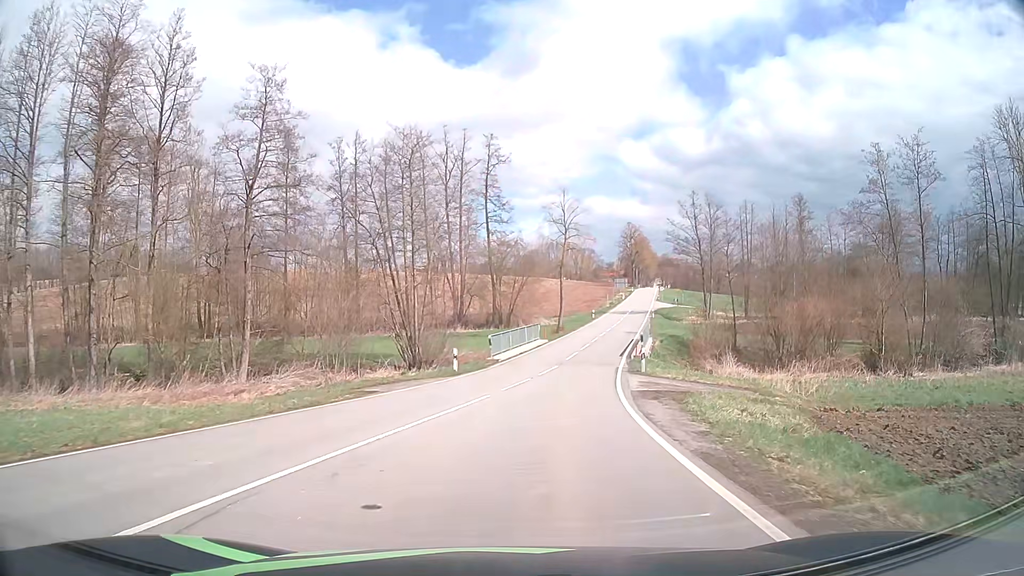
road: tertiary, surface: asphalt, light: Day
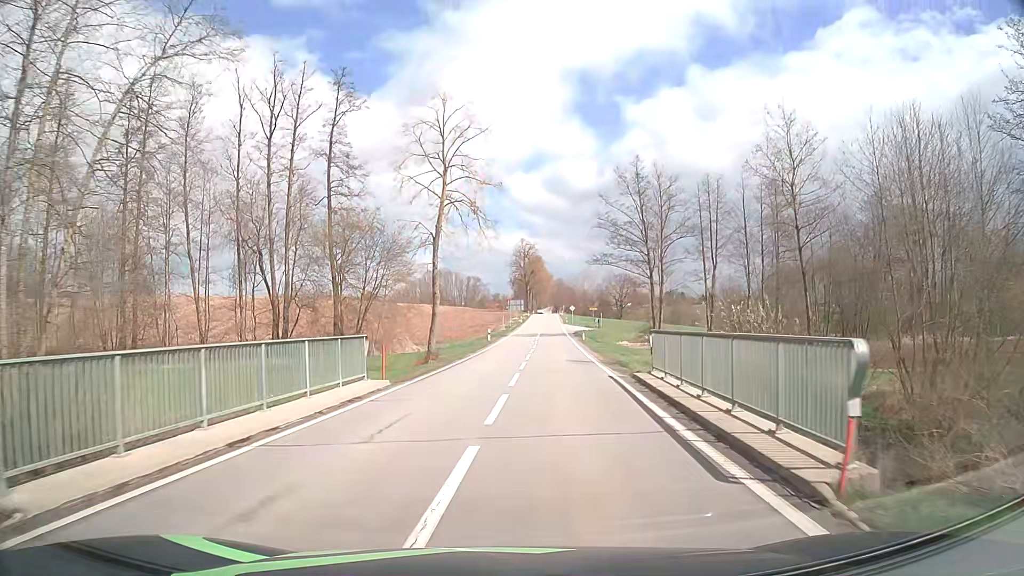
(+2.5, +28.4) m; +10°
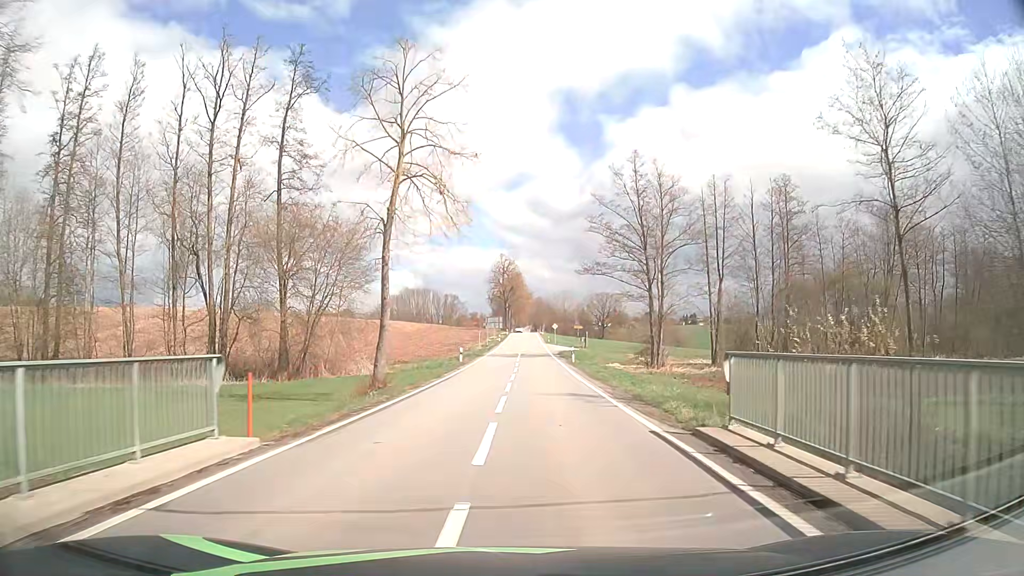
(+0.1, +7.9) m; +2°
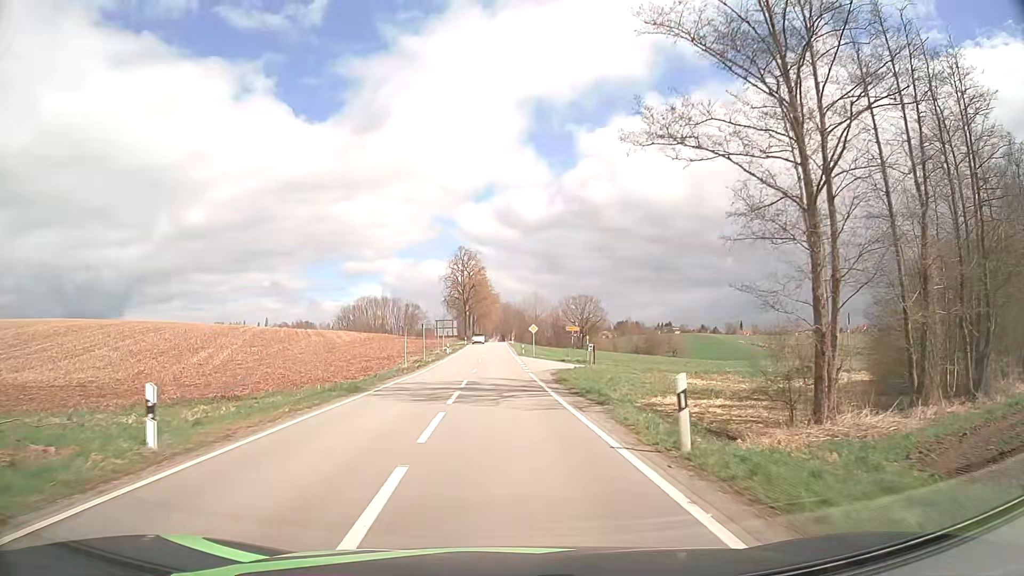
(+1.4, +33.4) m; +3°
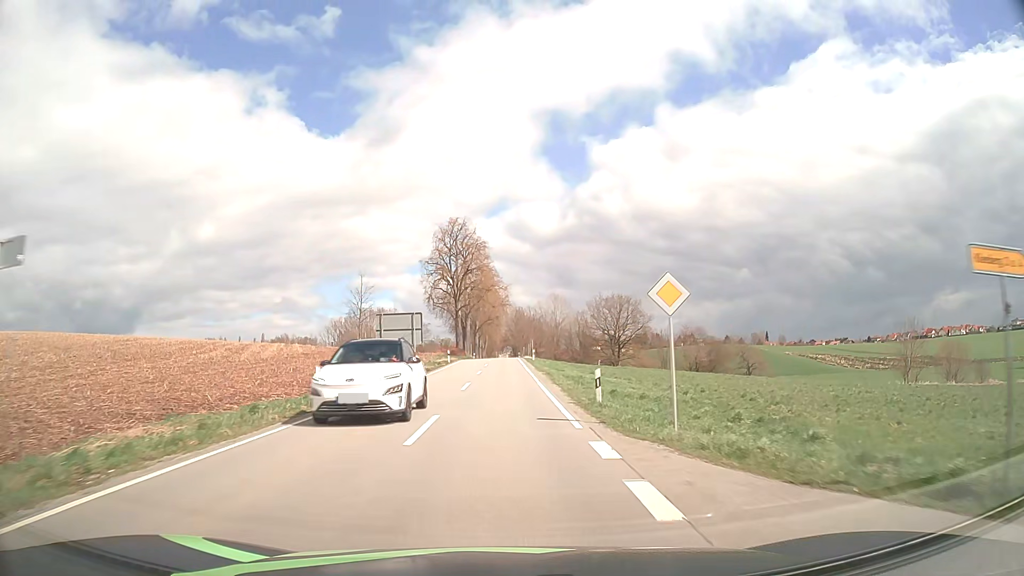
(-0.3, +46.5) m; -1°
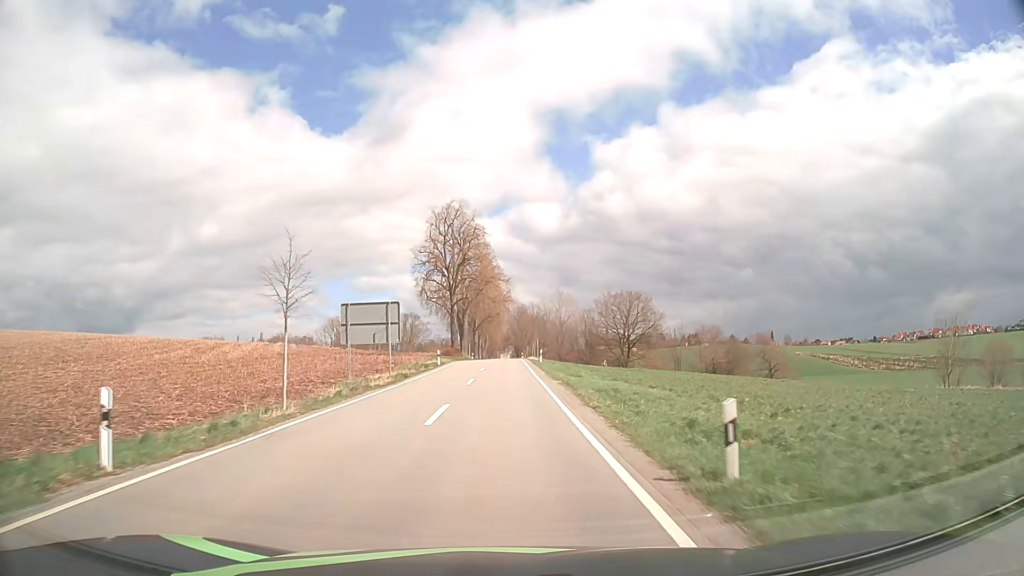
(0.0, +9.9) m; 0°
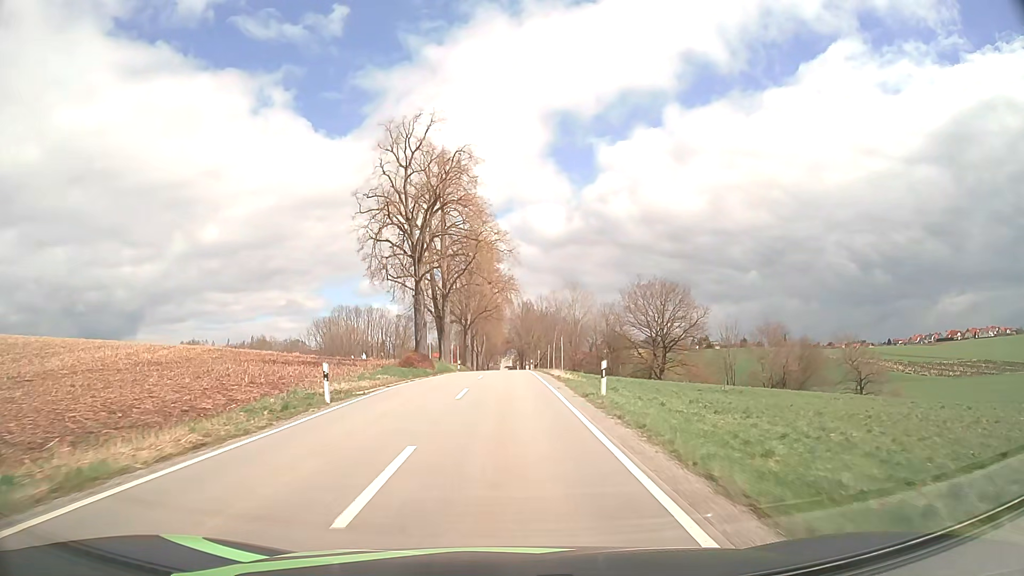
(0.0, +30.5) m; 0°
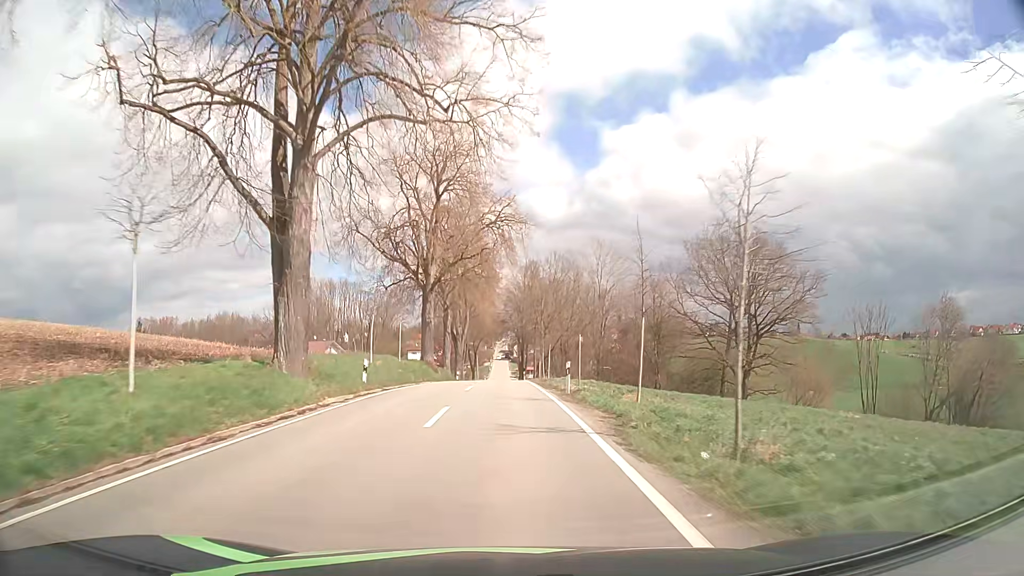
(+0.1, +41.7) m; 0°
(0, +10) (0, +20) (0, +30) (0, +40) (0, +50) (0, +60) (0, +70) (0, +80) (-1, +90) (-1, +100) m
